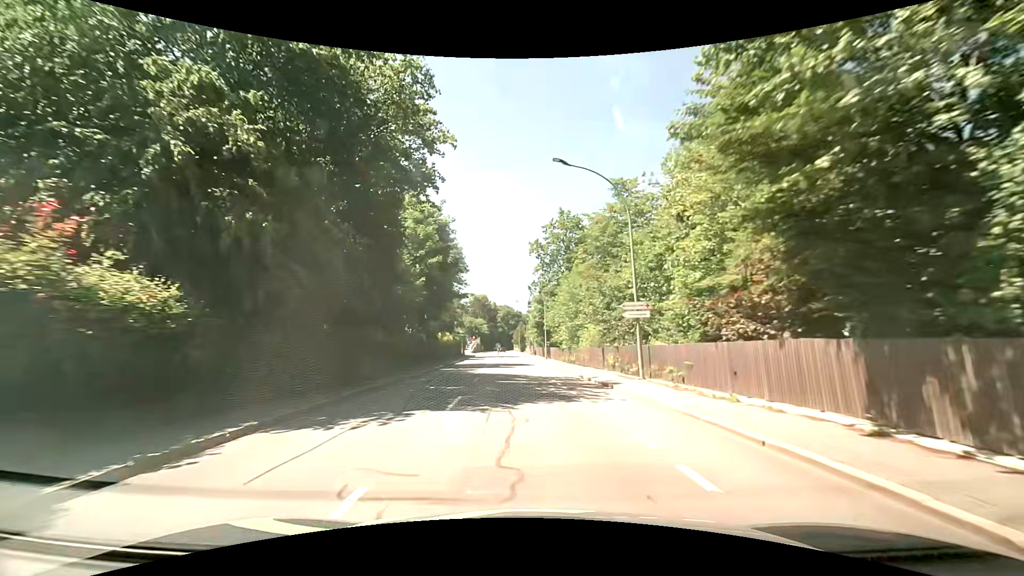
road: tertiary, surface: asphalt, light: Day
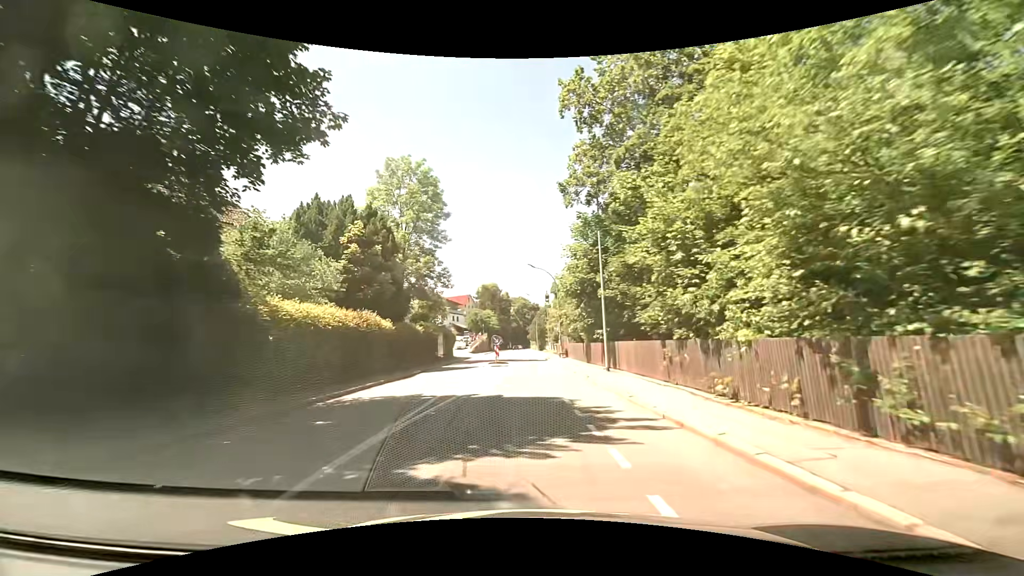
(-1.3, +33.1) m; -2°
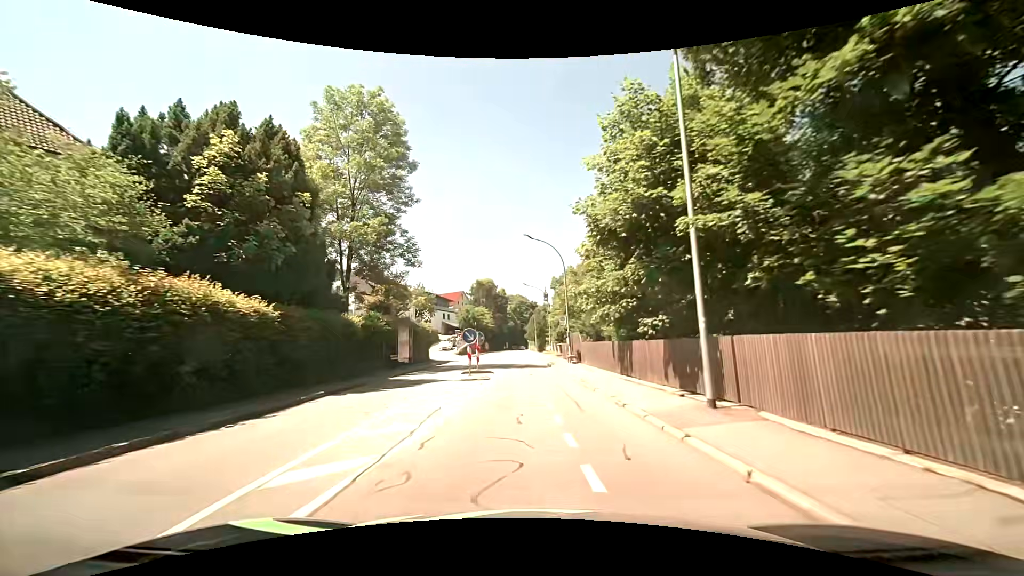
(-0.1, +13.0) m; 0°
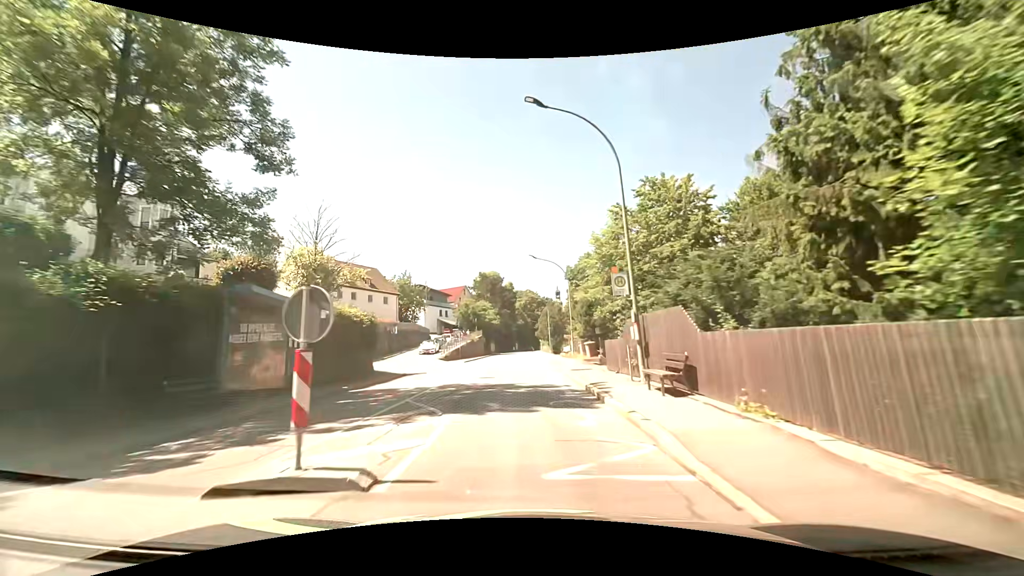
(-0.1, +19.6) m; -2°
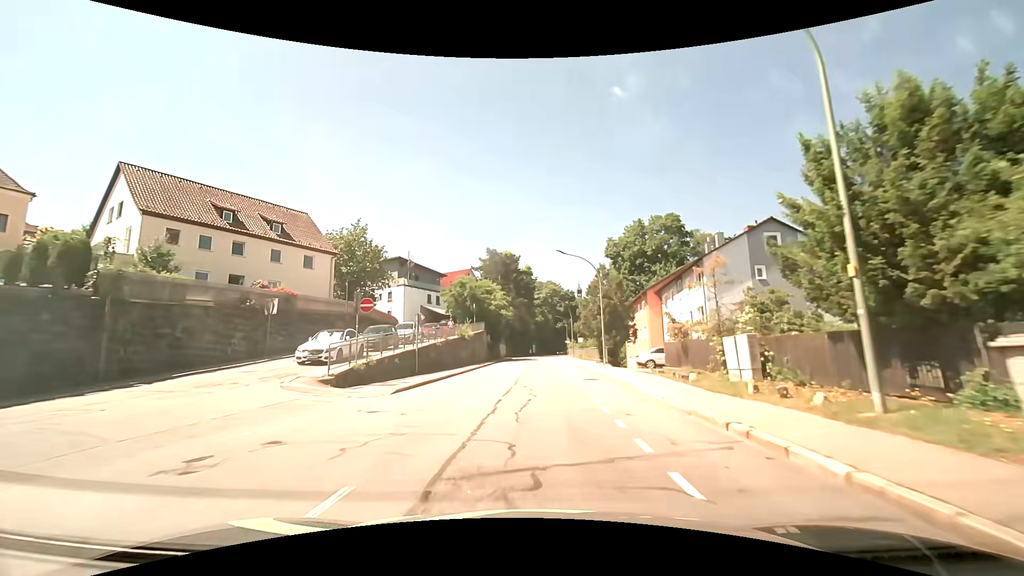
(-1.3, +33.7) m; -1°
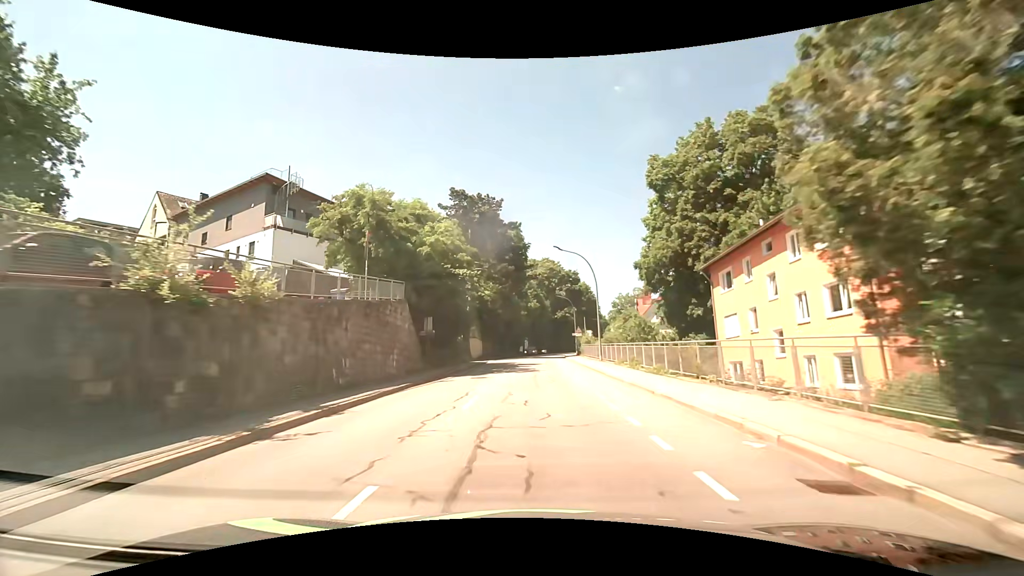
(+0.5, +36.2) m; +1°
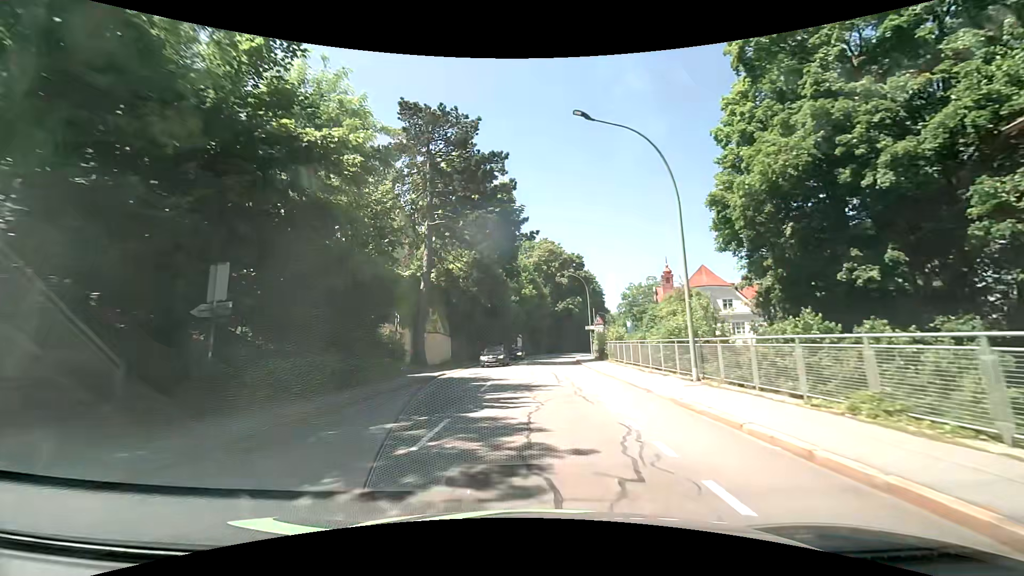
(+0.1, +22.5) m; 0°
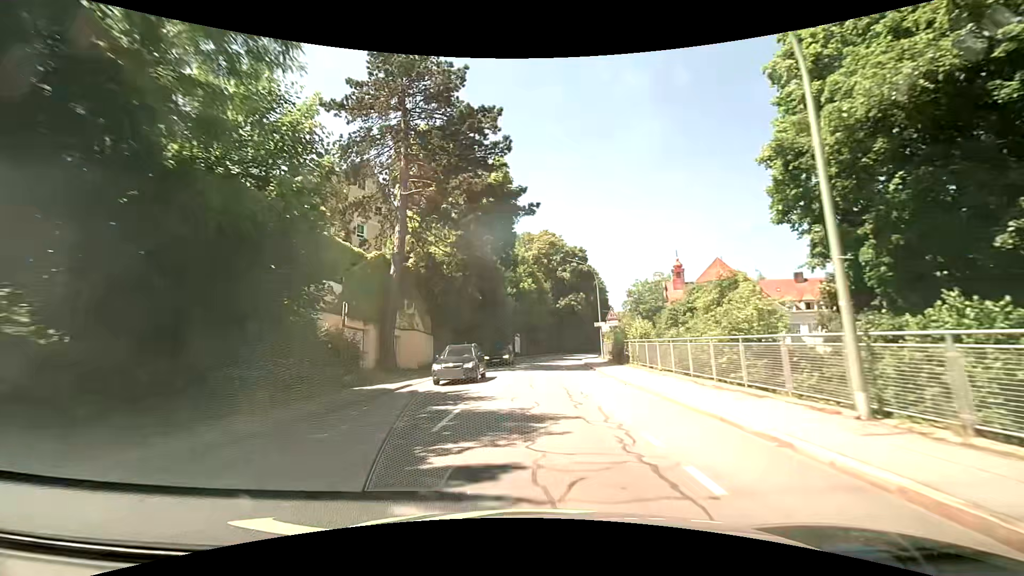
(+0.1, +7.6) m; +1°
(0, +10) (0, +20) (0, +30) (0, +40) (+1, +50) (+3, +60) (+4, +70) (+6, +80) (+8, +89) (+11, +99) m
